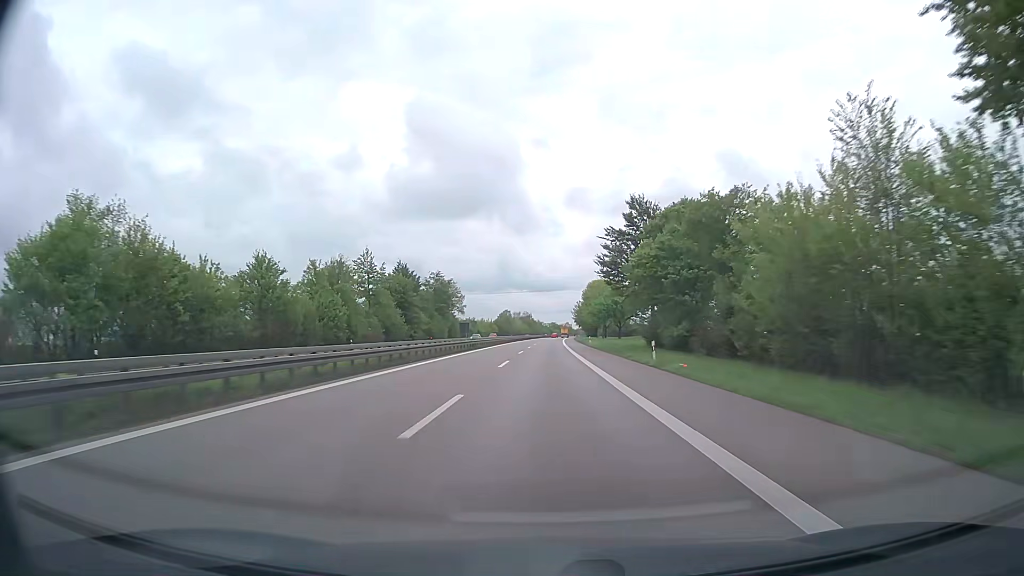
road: trunk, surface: asphalt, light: Day
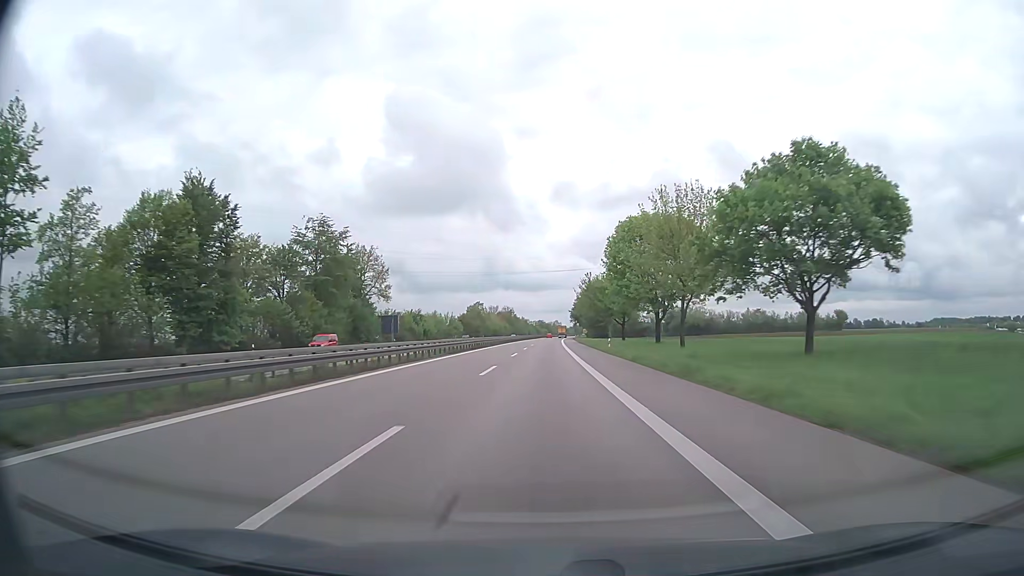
(+0.8, +77.5) m; +1°
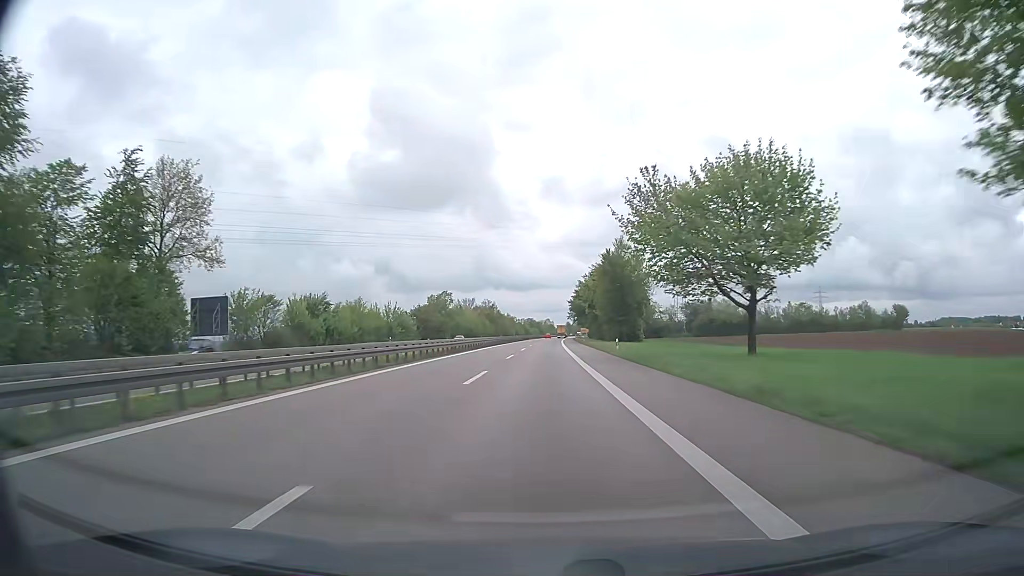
(+0.3, +58.2) m; +1°
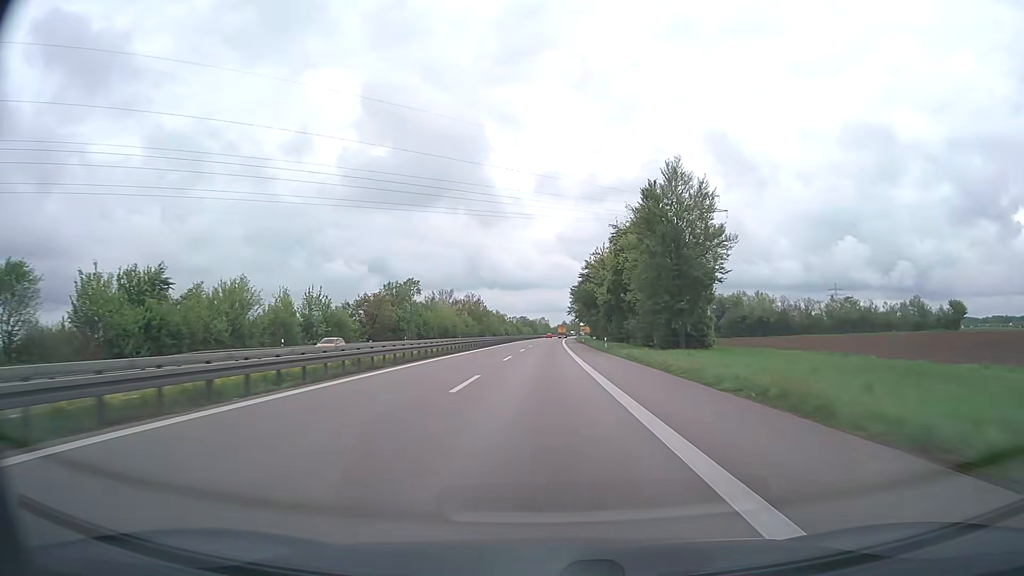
(+0.2, +38.8) m; +1°
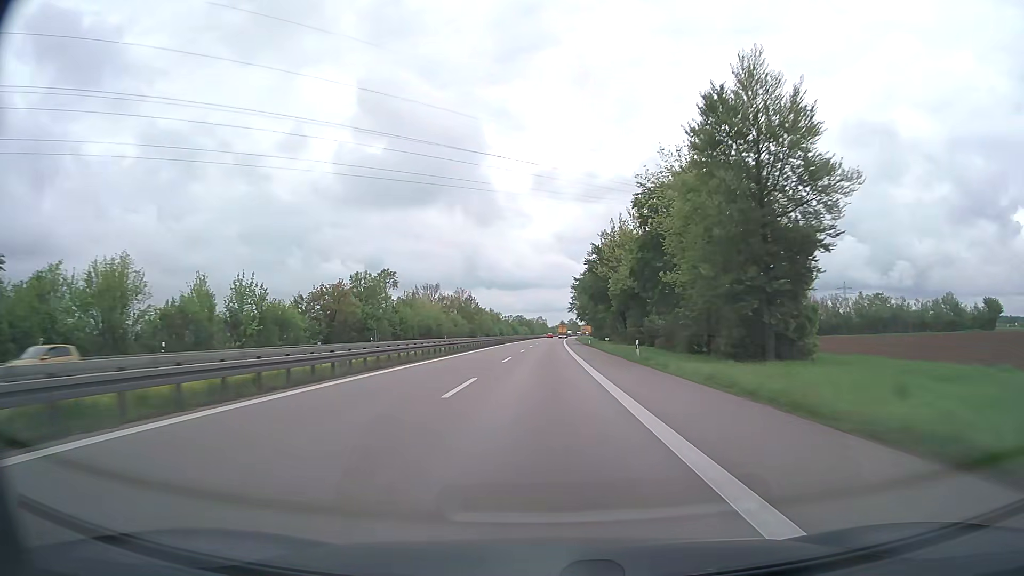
(0.0, +19.4) m; 0°
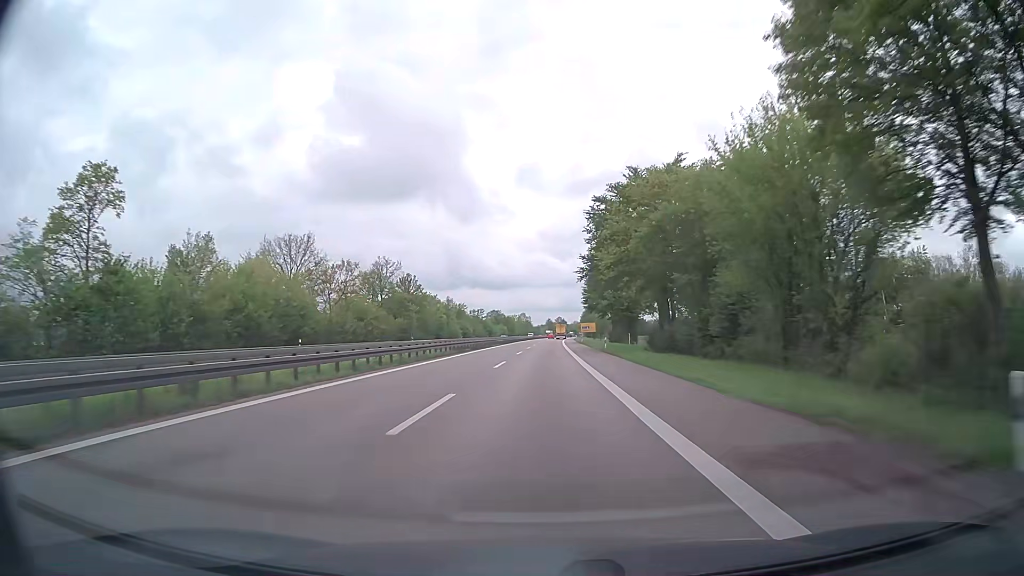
(+0.8, +77.5) m; +1°
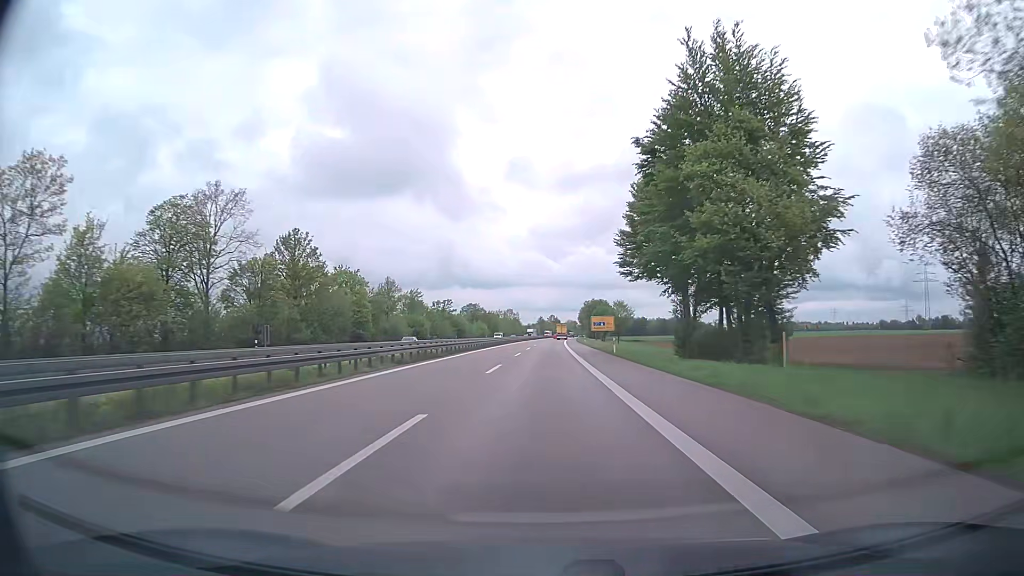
(+0.5, +58.2) m; +1°
(0, +10) (0, +20) (0, +30) (0, +40) (0, +50) (0, +60) (0, +70) (+1, +80) (+1, +90) (+1, +100) m
